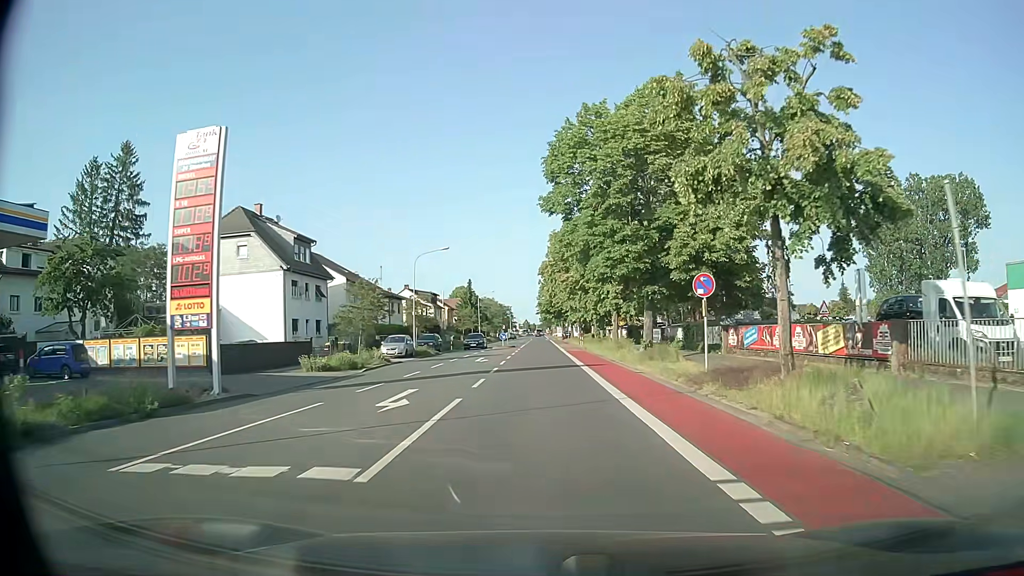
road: tertiary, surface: asphalt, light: Day
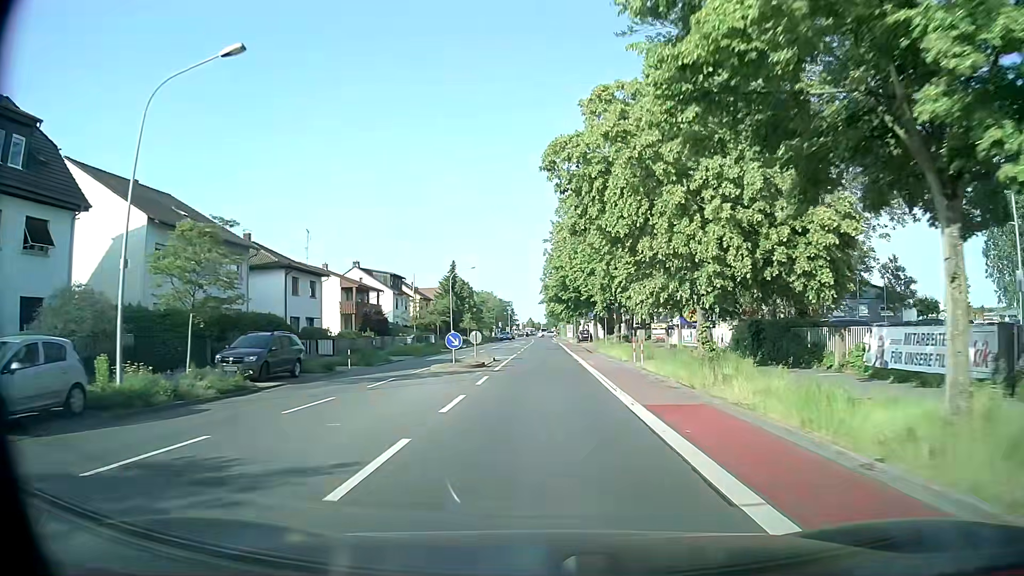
(-0.1, +35.4) m; -1°
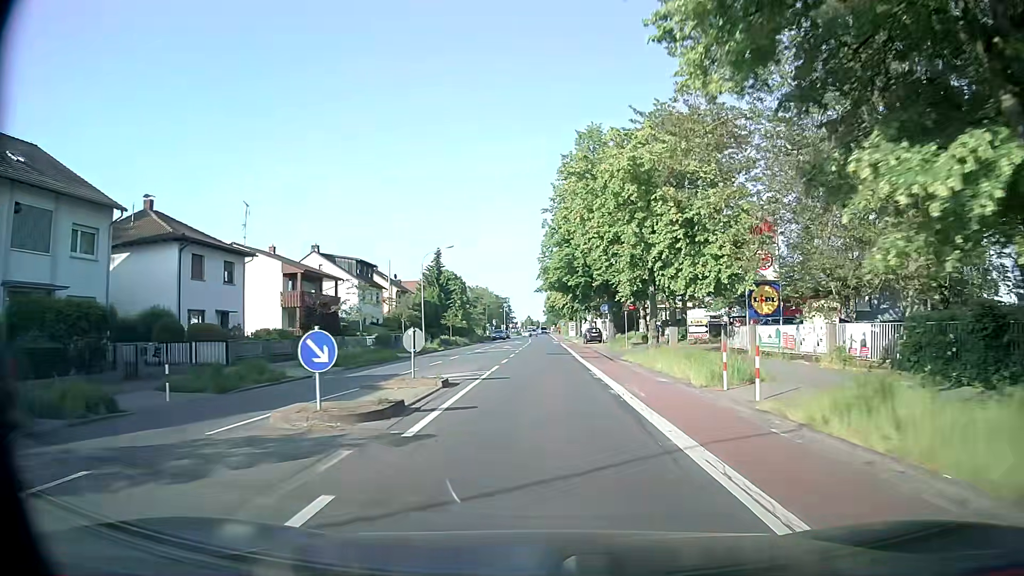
(+0.1, +15.0) m; 0°
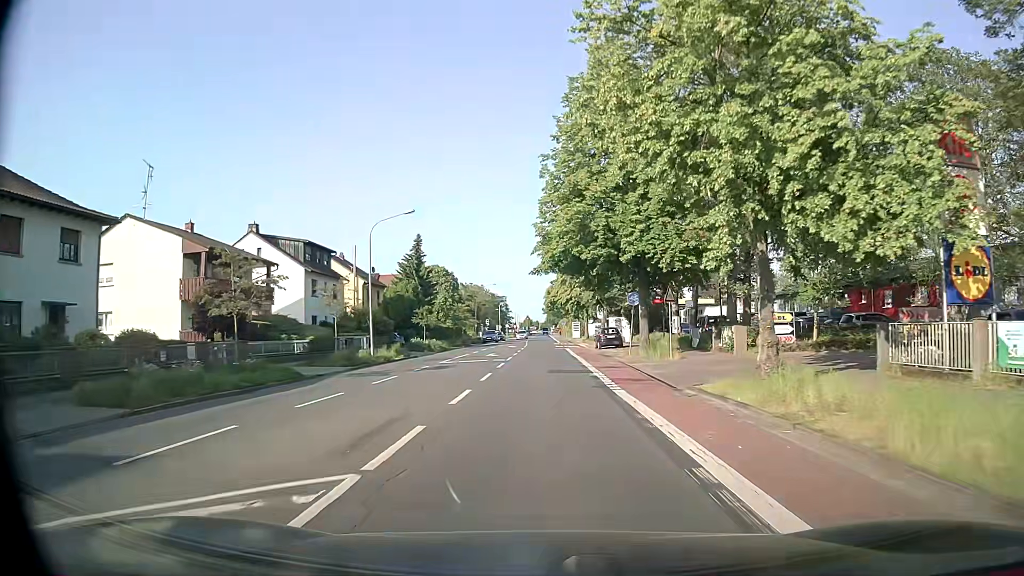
(0.0, +15.3) m; 0°
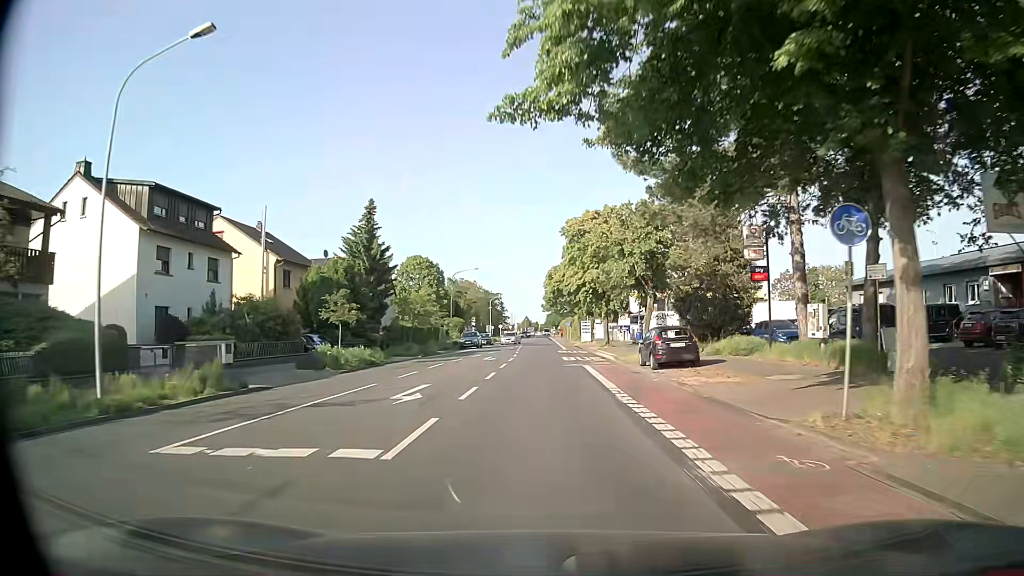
(+0.1, +23.1) m; 0°
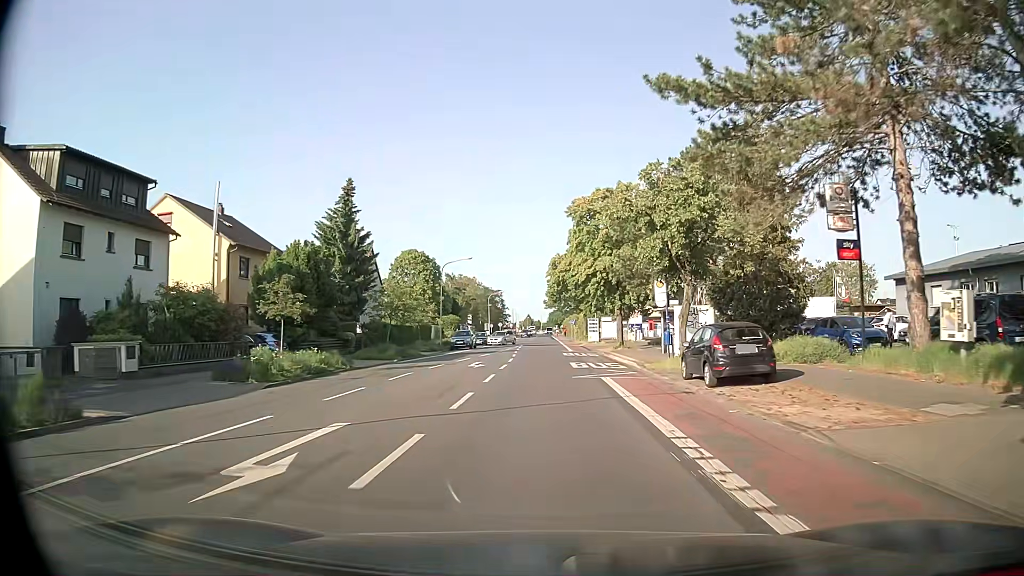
(0.0, +7.7) m; -1°
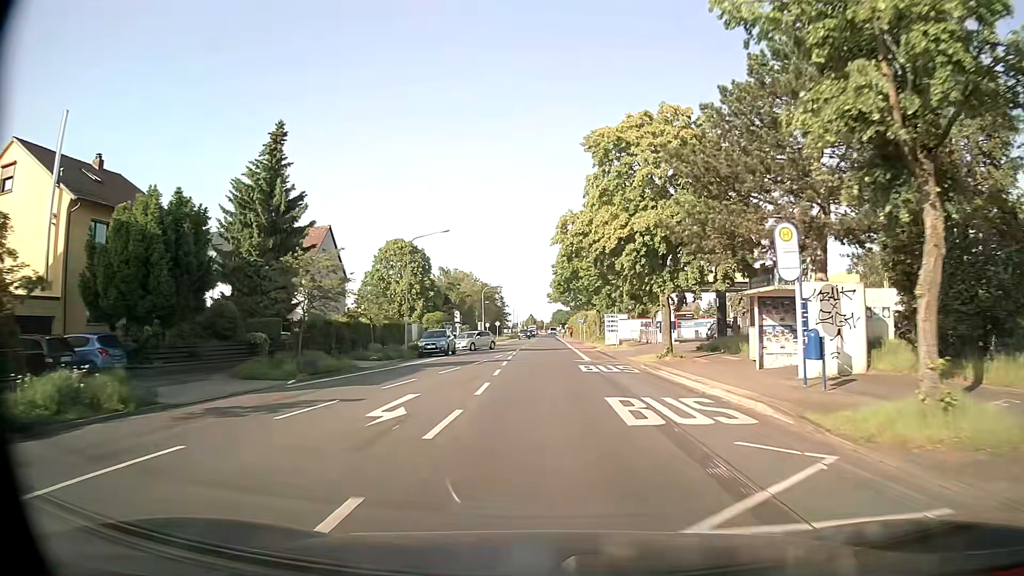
(+0.1, +15.5) m; 0°
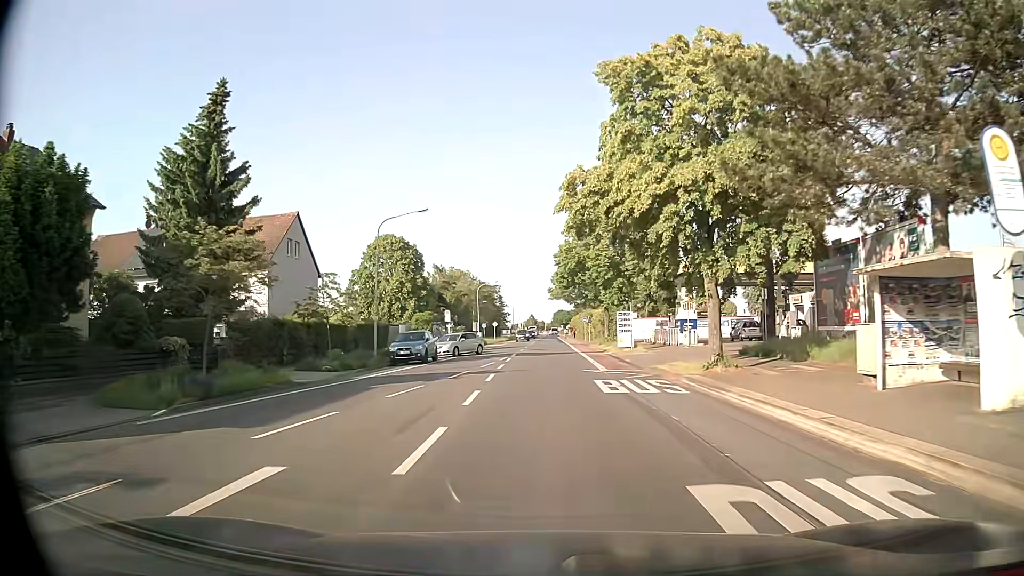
(0.0, +7.7) m; 0°
(0, +10) (0, +20) (0, +30) (0, +40) (0, +50) (+1, +60) (+1, +70) (+1, +80) (+1, +90) (+1, +100) m
